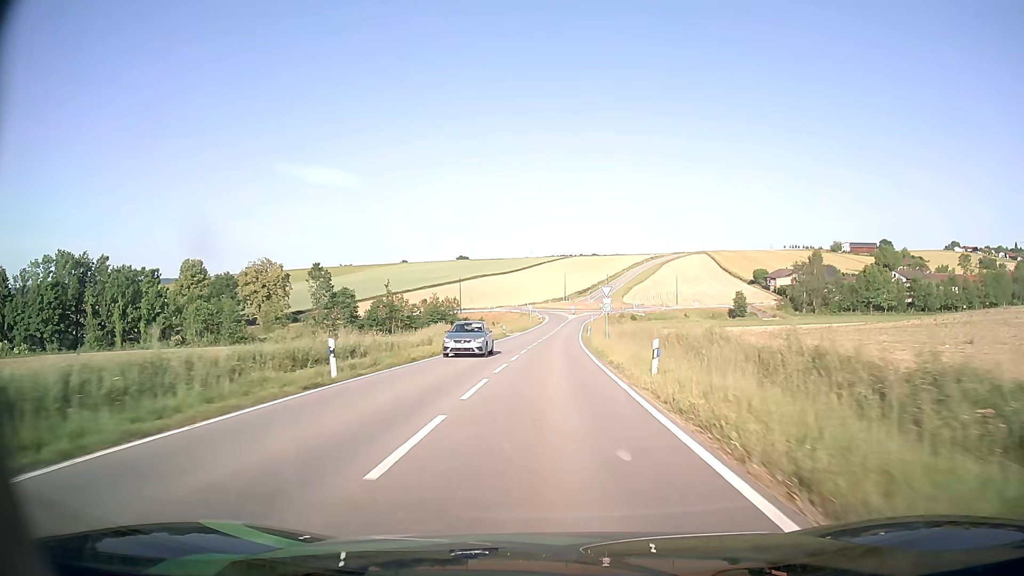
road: tertiary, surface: asphalt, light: Day
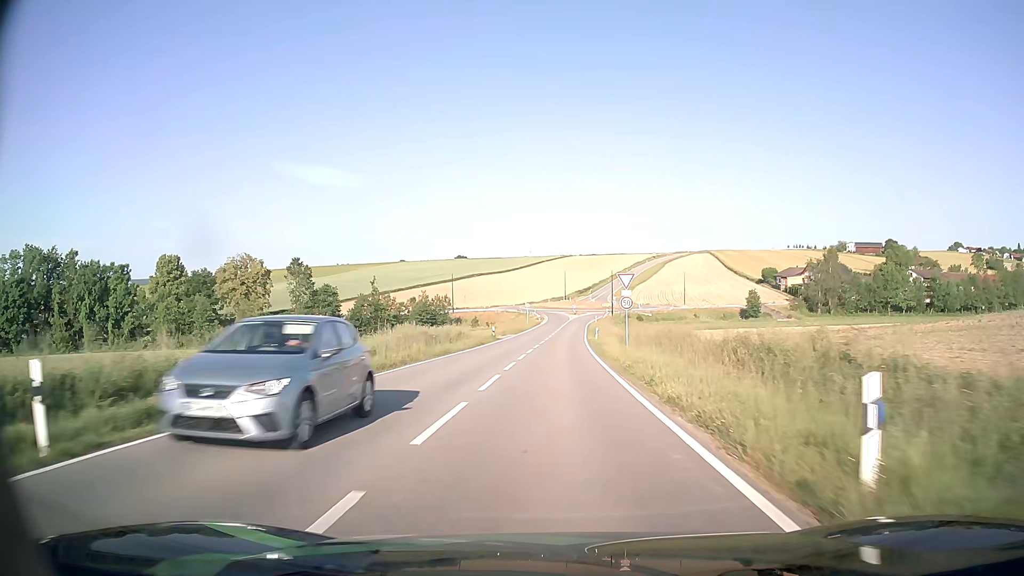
(0.0, +10.8) m; 0°
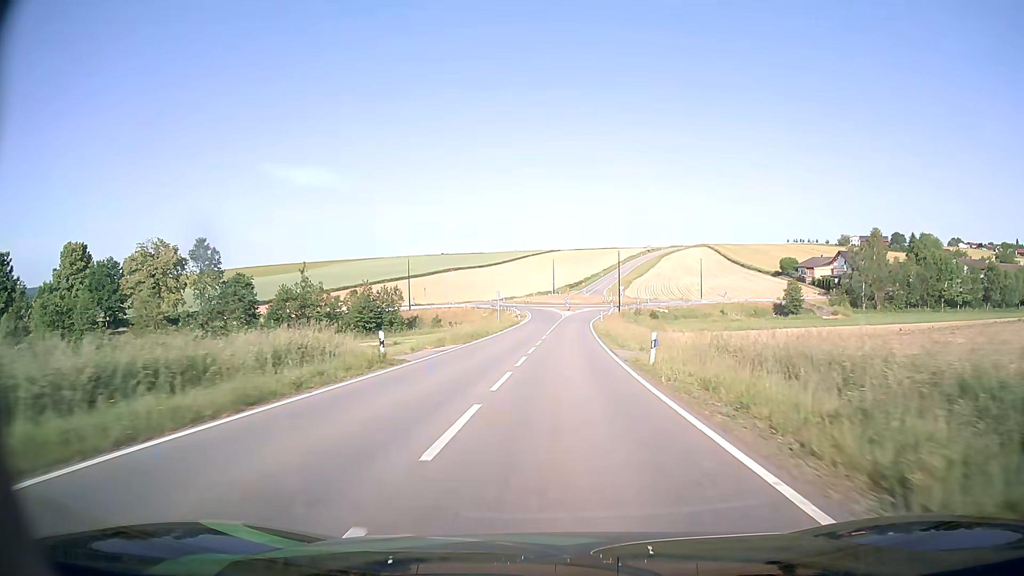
(+0.2, +31.5) m; +1°
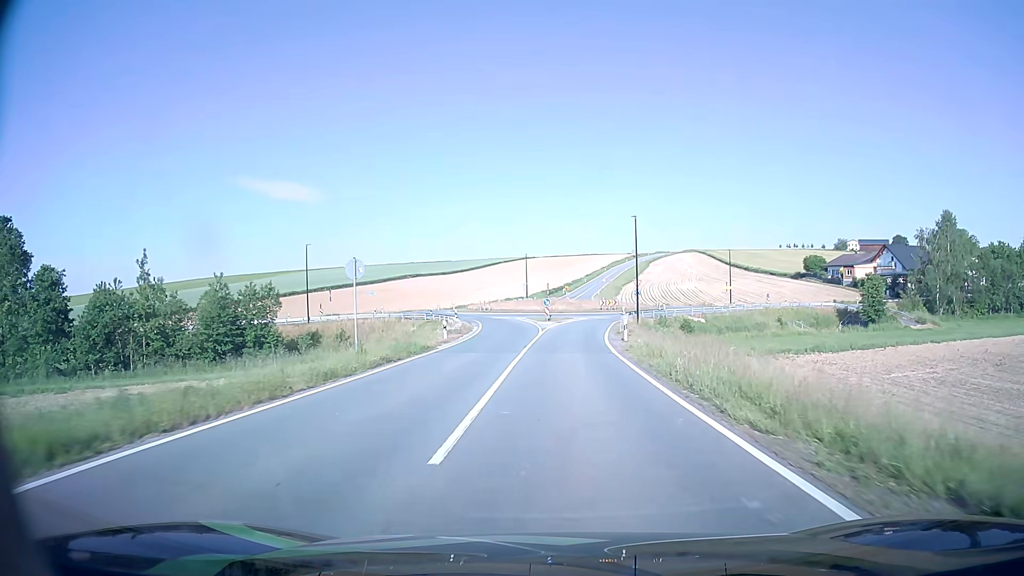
(+0.7, +36.9) m; +2°
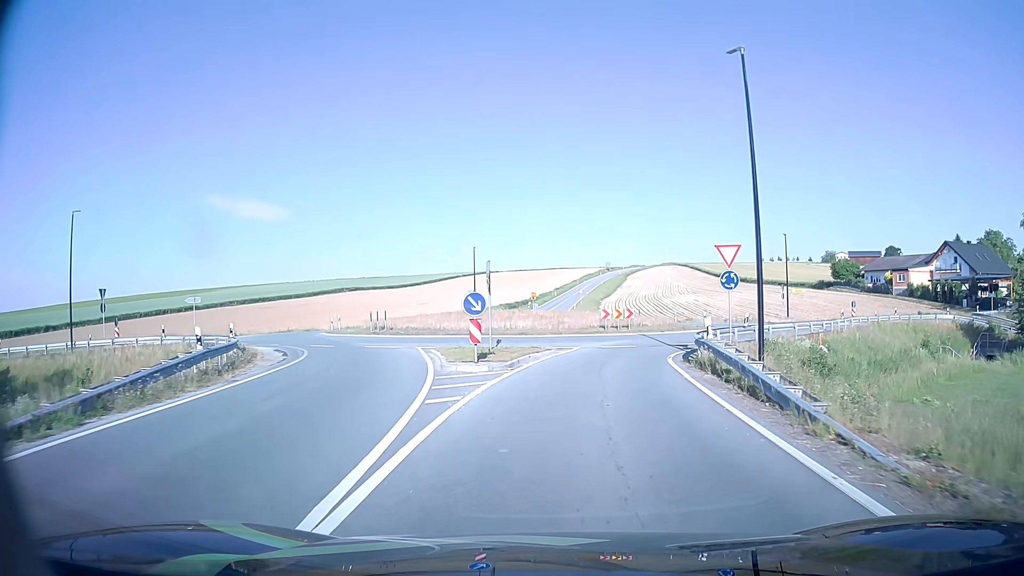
(+0.7, +34.8) m; +3°
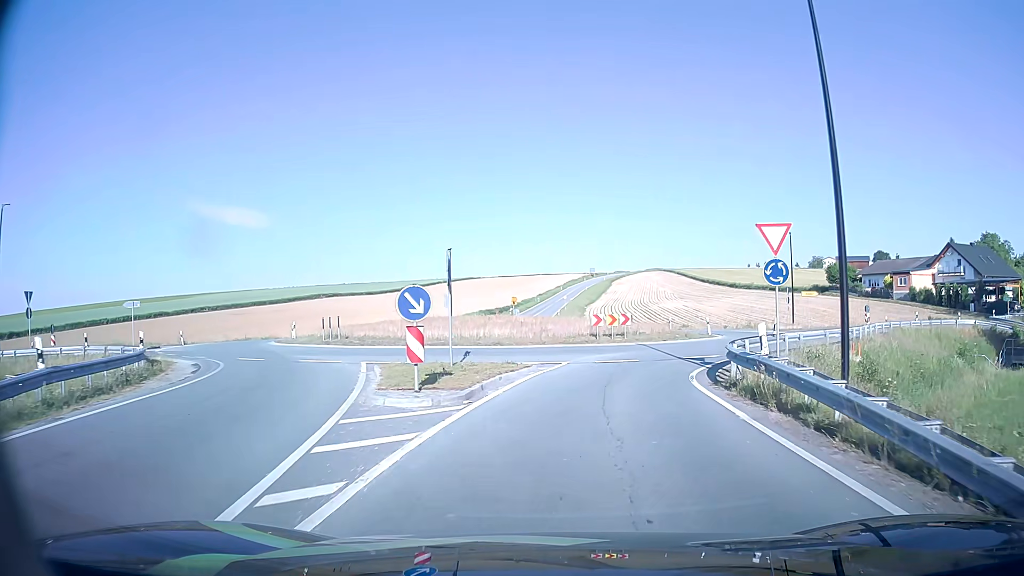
(+0.1, +5.6) m; +1°
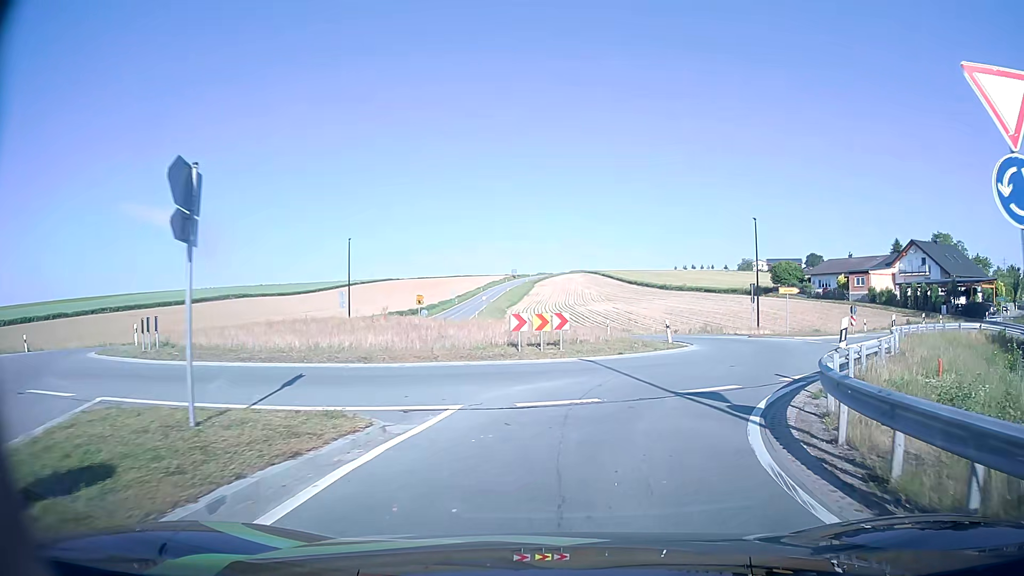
(+0.5, +10.2) m; +6°
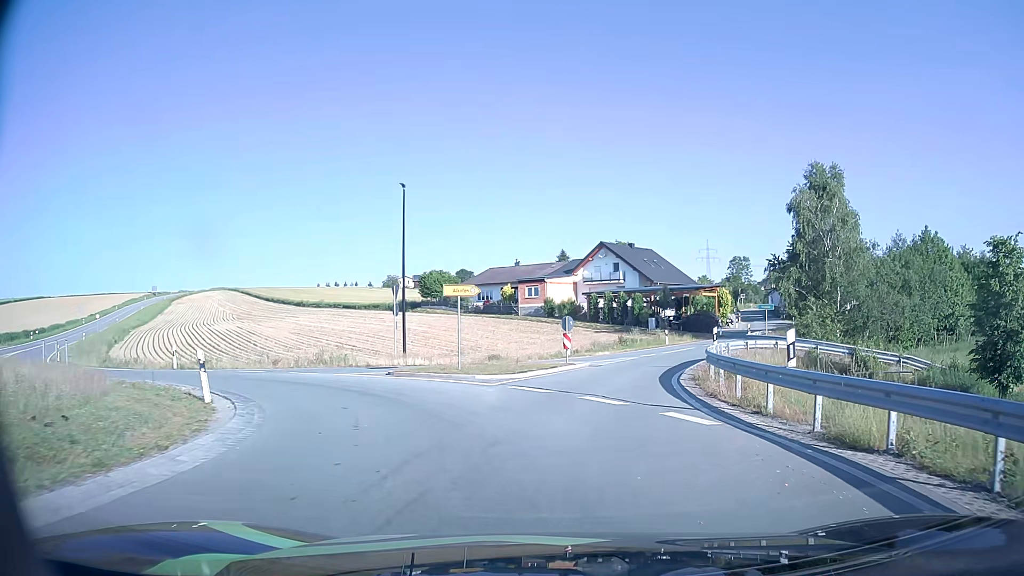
(+4.5, +16.7) m; +30°
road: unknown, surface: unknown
(-1, +10) (-6, +18) (-14, +23) (-24, +27) (-32, +32) (-39, +39) (-46, +47) (-51, +55) (-57, +64) (-62, +72) m
